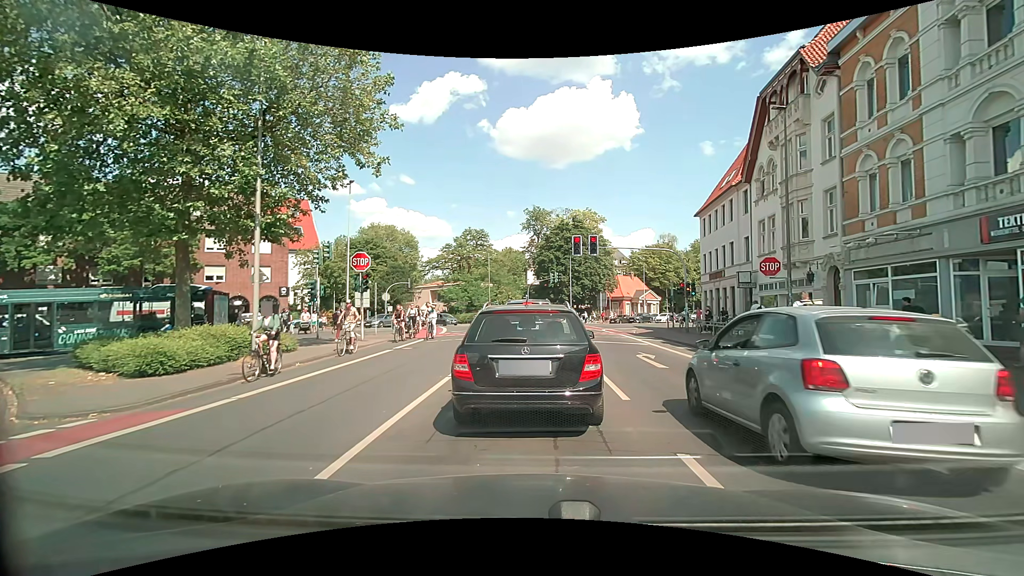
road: secondary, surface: asphalt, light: Day
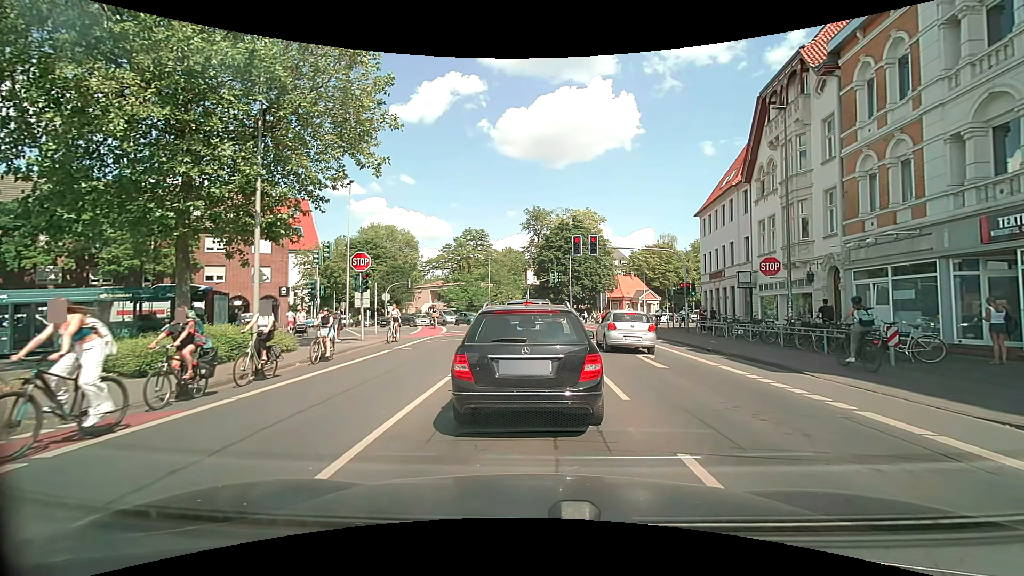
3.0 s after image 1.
(0.0, 0.0) m; 0°
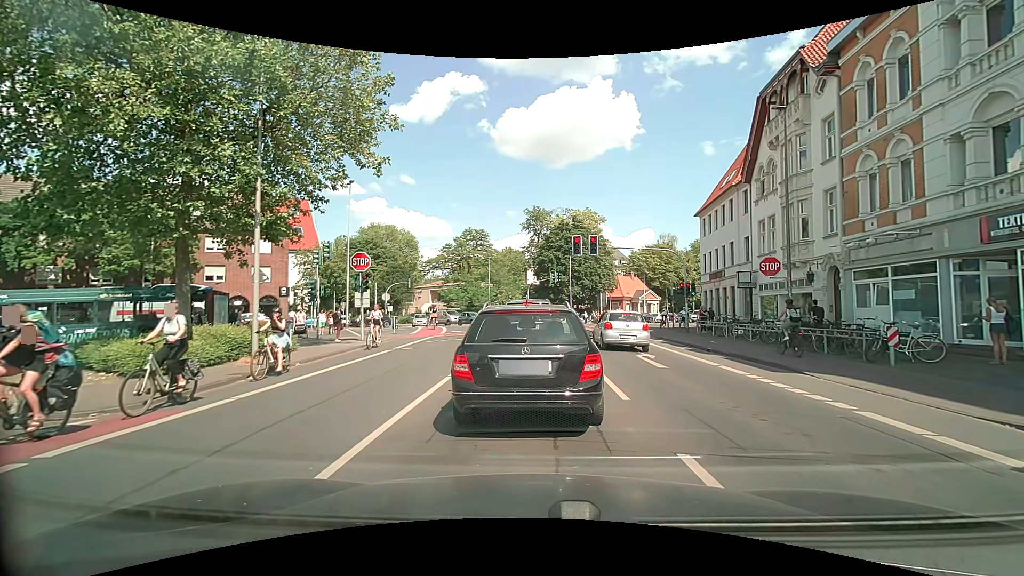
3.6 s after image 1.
(0.0, 0.0) m; 0°
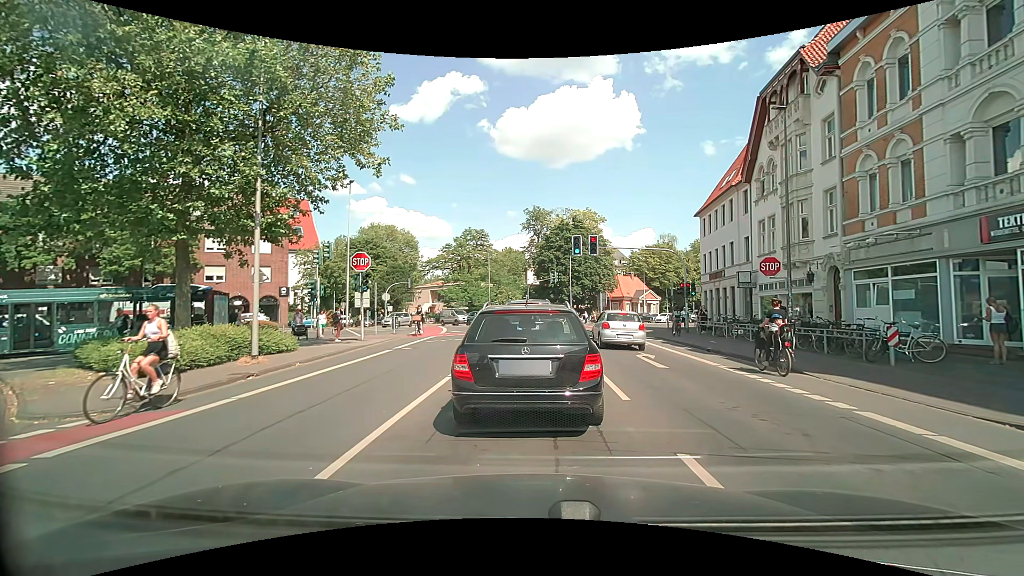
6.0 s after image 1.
(0.0, 0.0) m; 0°
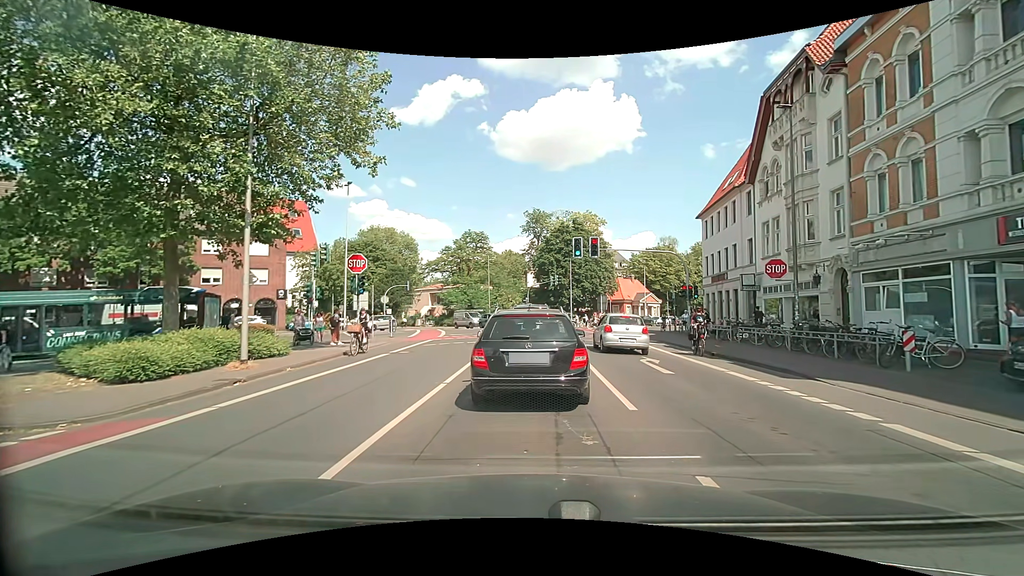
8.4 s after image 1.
(0.0, +0.5) m; 0°
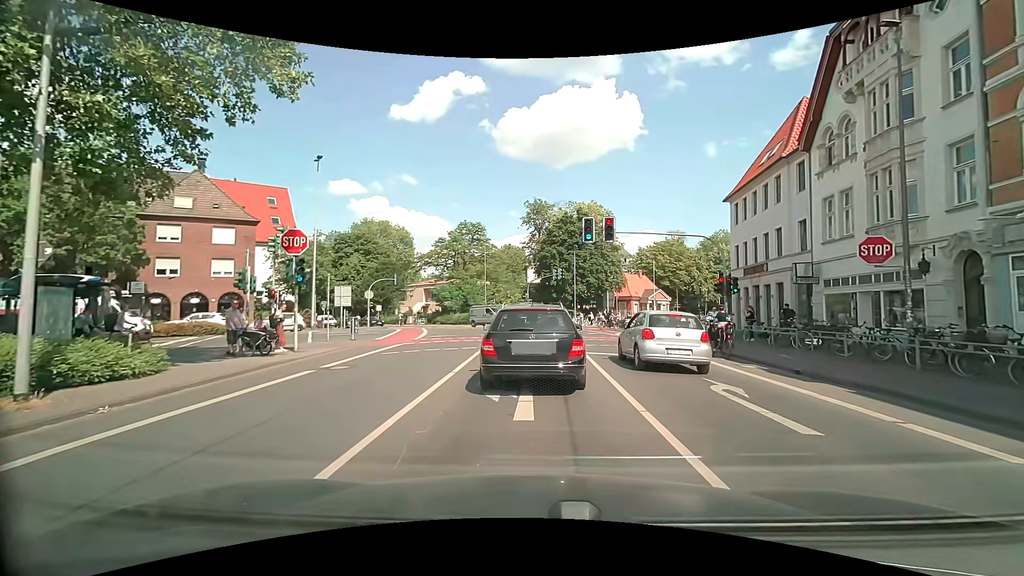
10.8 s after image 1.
(+0.2, +6.3) m; +1°
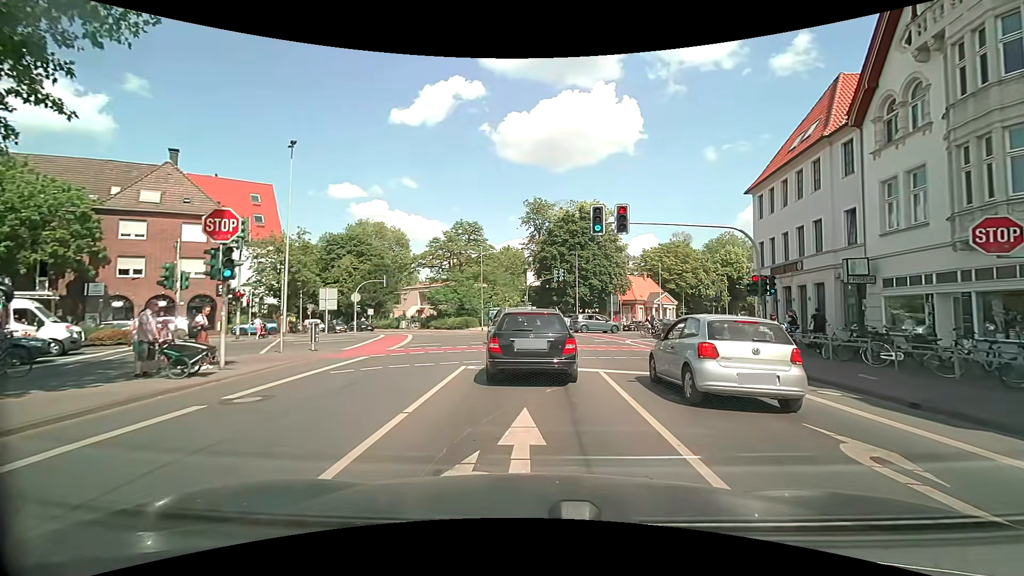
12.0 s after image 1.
(+0.1, +4.1) m; +1°
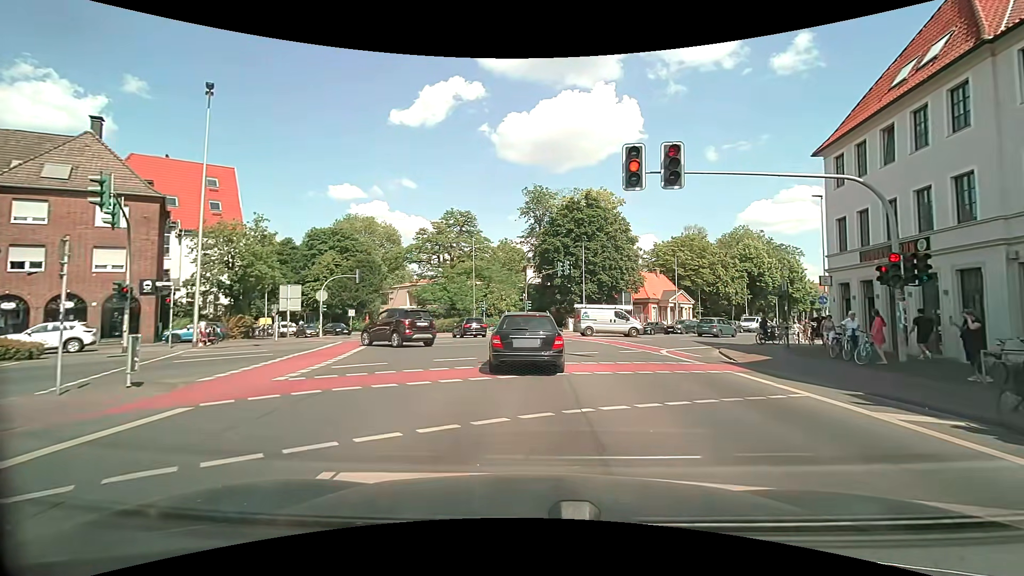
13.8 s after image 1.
(-0.1, +8.5) m; -1°
